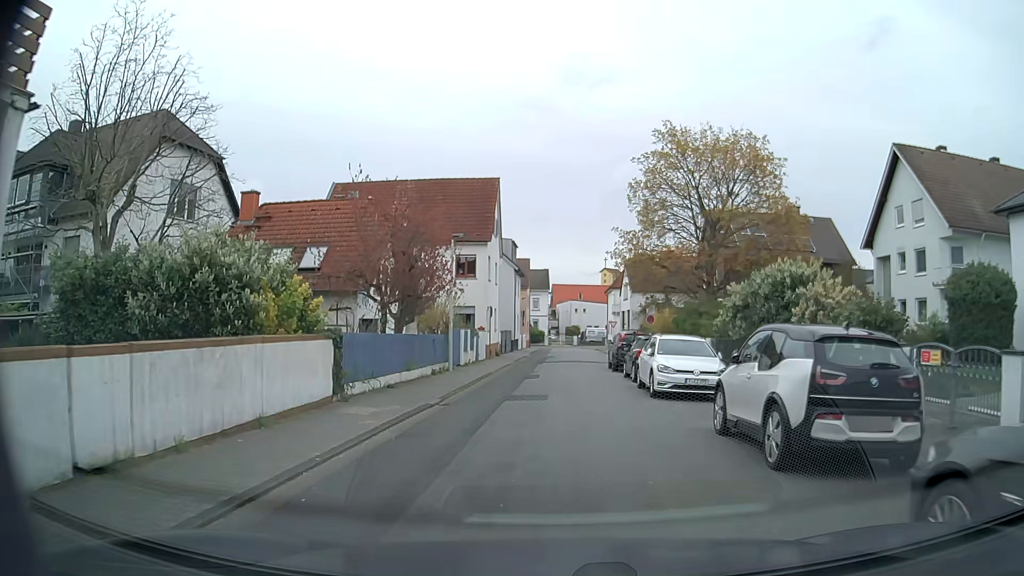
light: Day
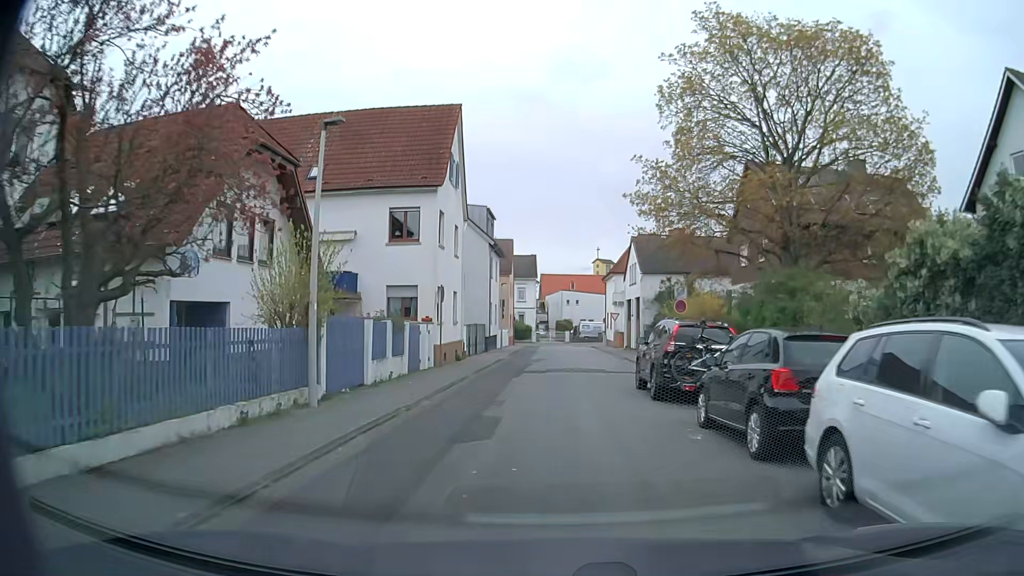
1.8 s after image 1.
(0.0, +13.6) m; 0°
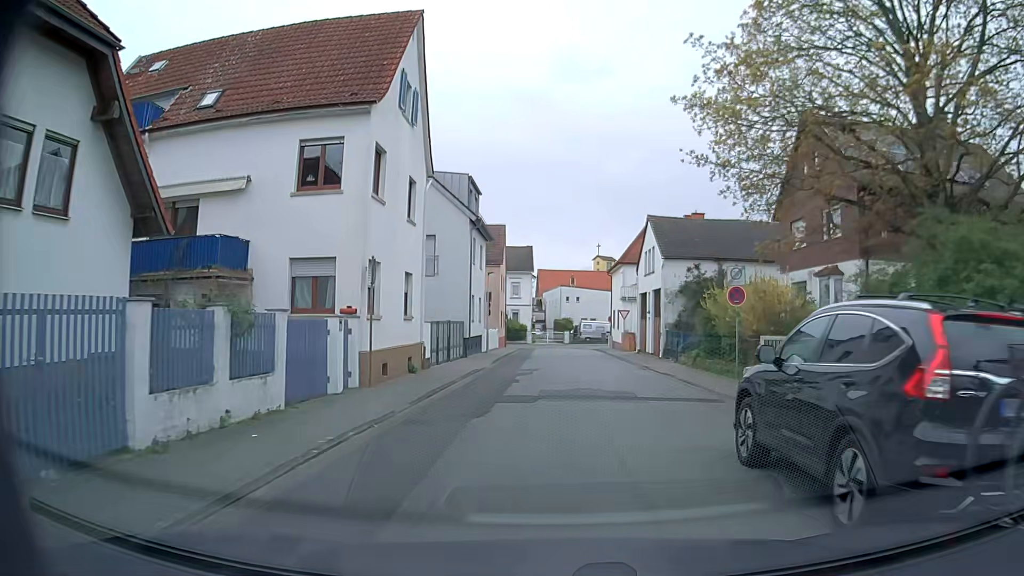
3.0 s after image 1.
(0.0, +9.4) m; +1°
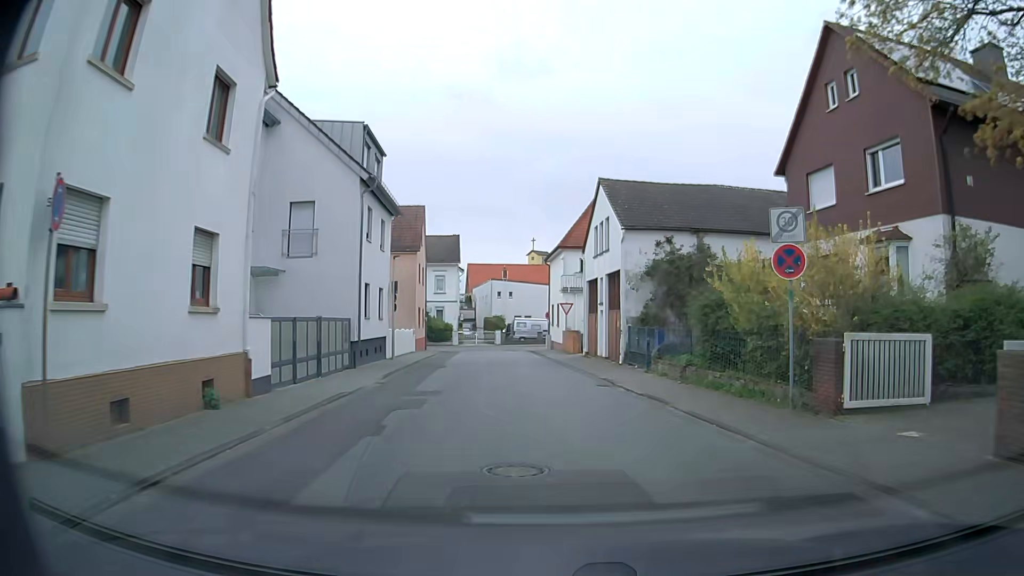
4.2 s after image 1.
(+0.3, +9.4) m; +5°
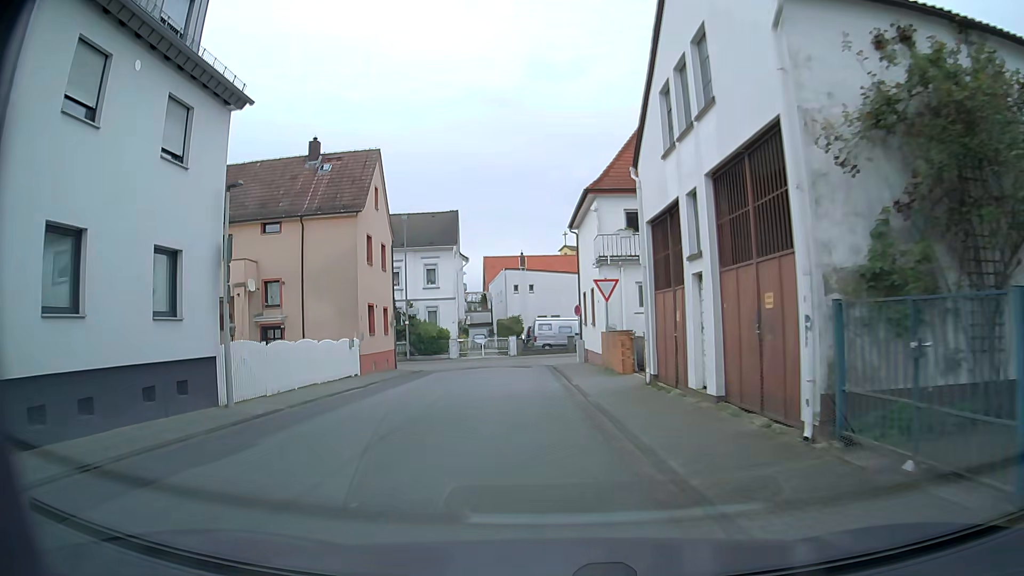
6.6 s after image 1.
(+0.5, +18.8) m; -3°
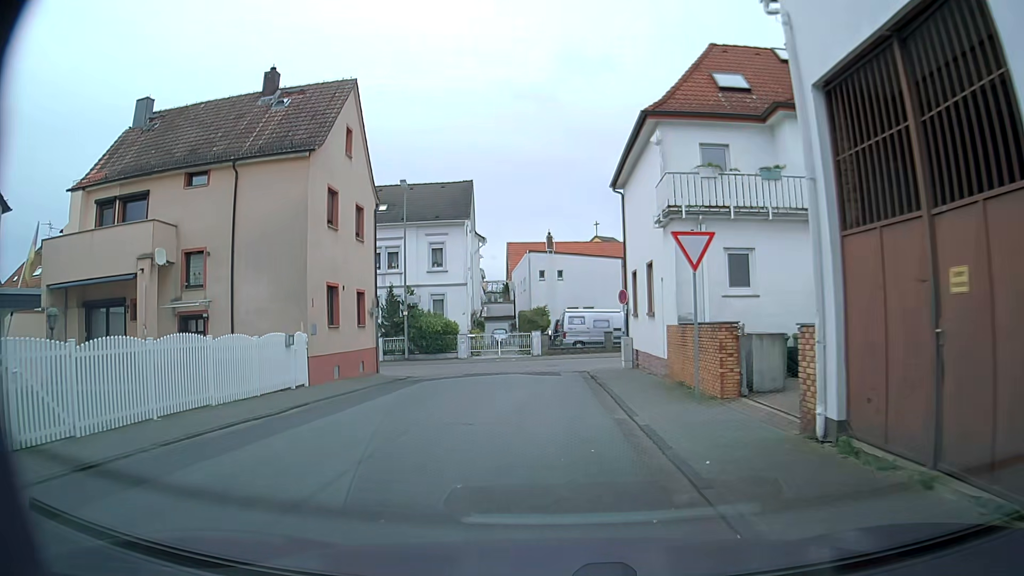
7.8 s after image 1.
(-0.3, +9.3) m; -3°
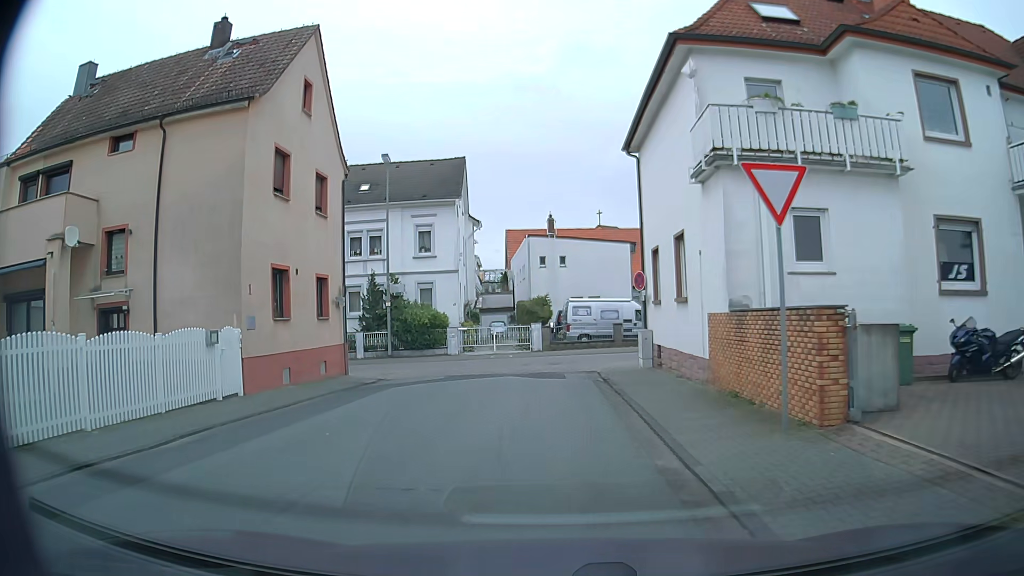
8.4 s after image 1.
(0.0, +4.5) m; -1°
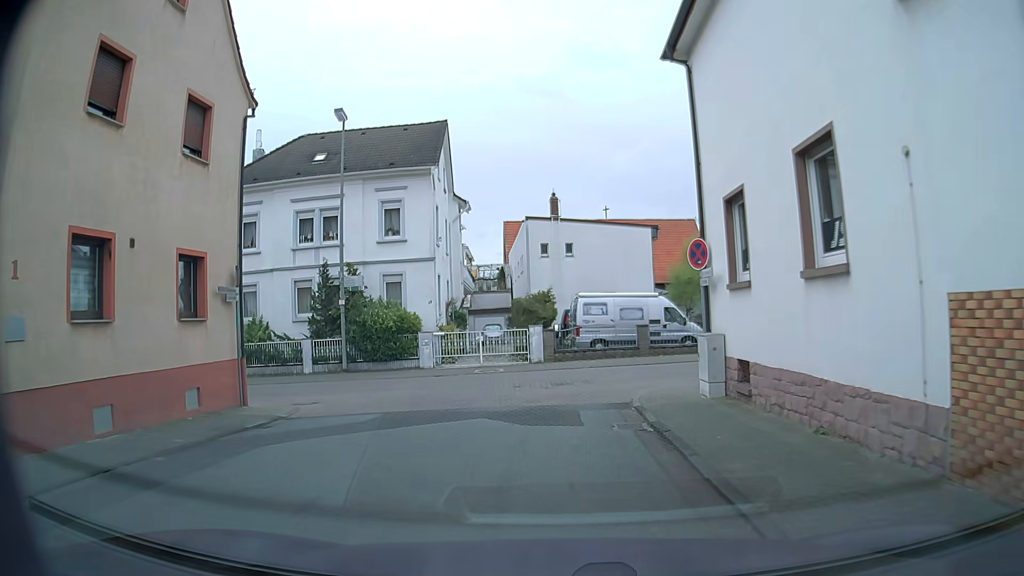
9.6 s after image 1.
(+0.2, +8.2) m; +1°
